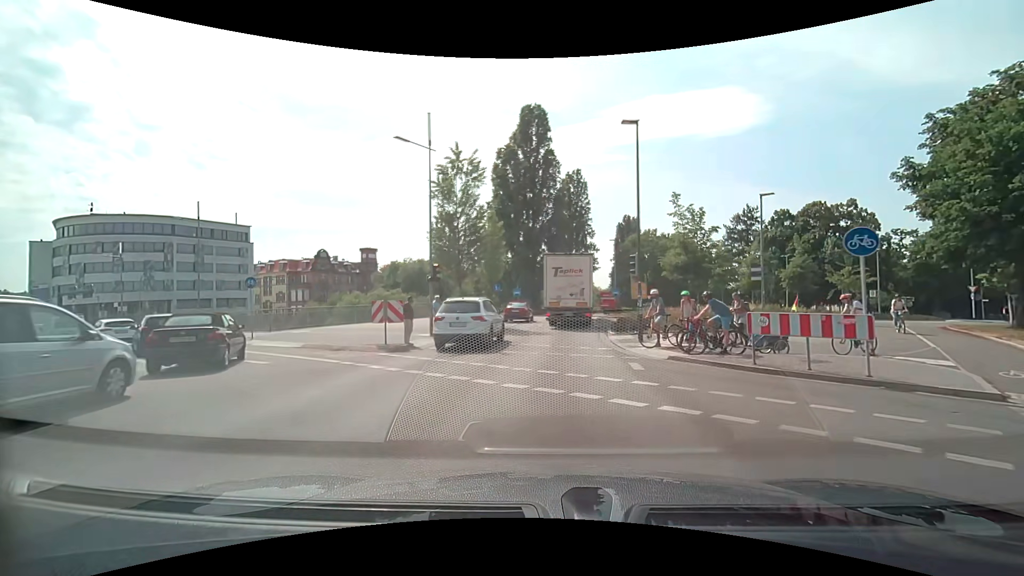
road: primary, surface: asphalt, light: Day
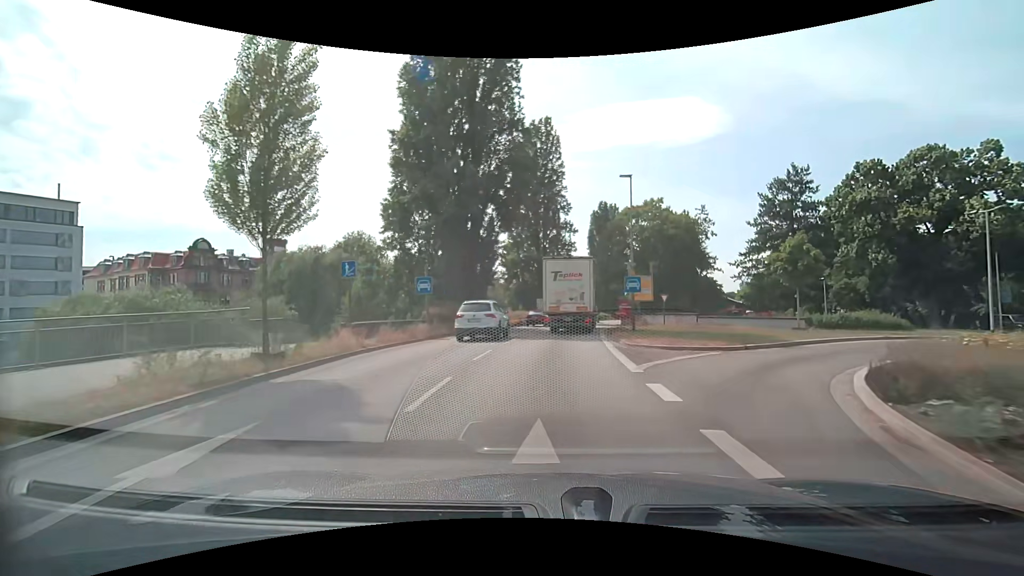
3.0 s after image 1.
(+1.3, +28.7) m; +5°
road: residential
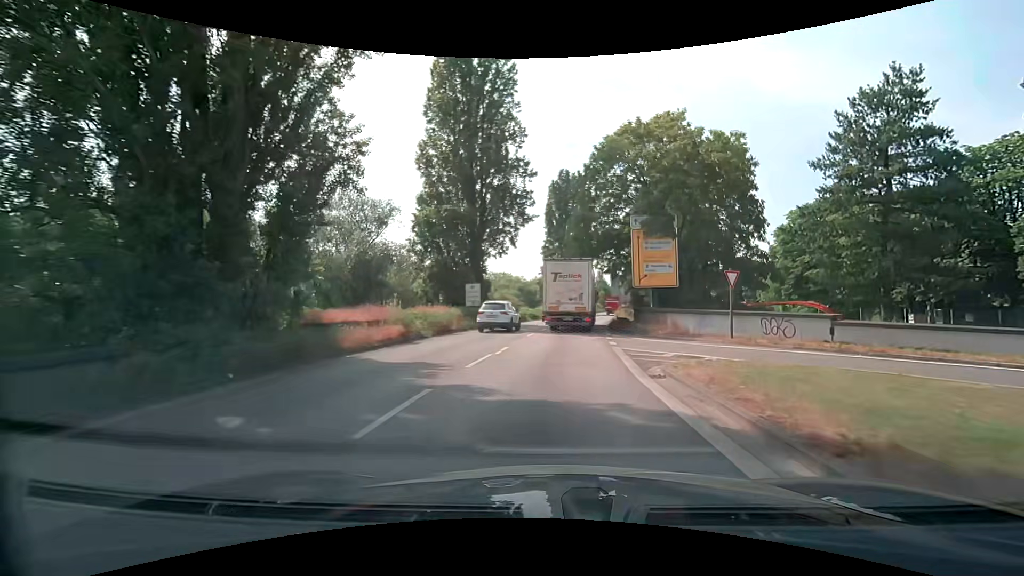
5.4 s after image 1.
(+0.7, +25.1) m; +4°
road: trunk
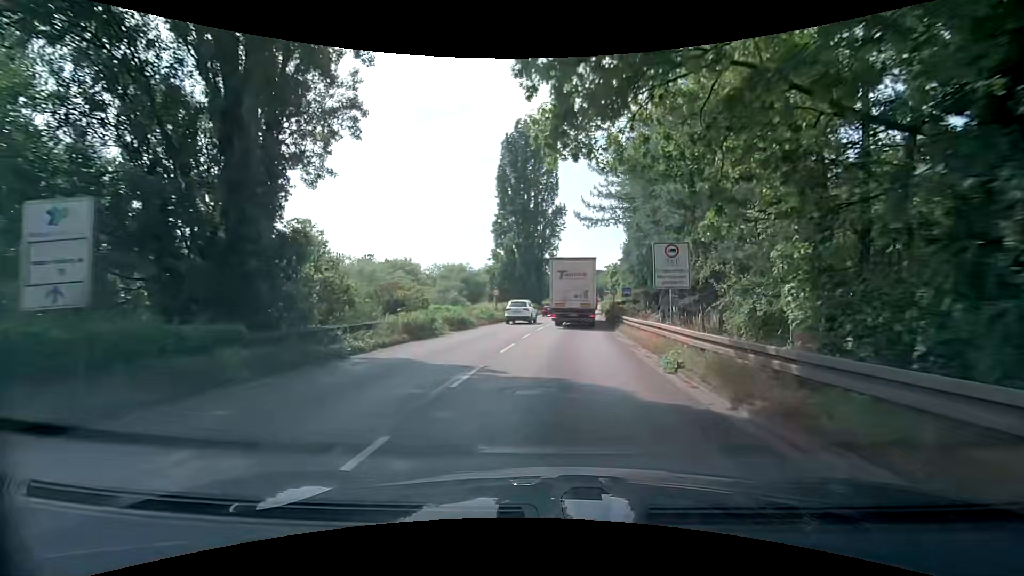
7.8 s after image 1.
(+1.3, +26.8) m; +5°
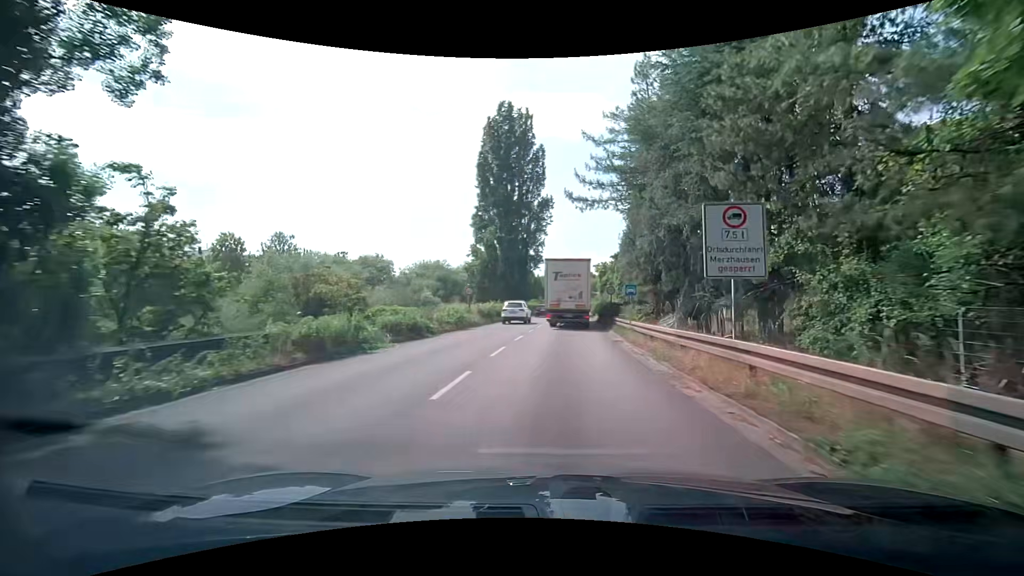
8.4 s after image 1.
(0.0, +7.1) m; 0°
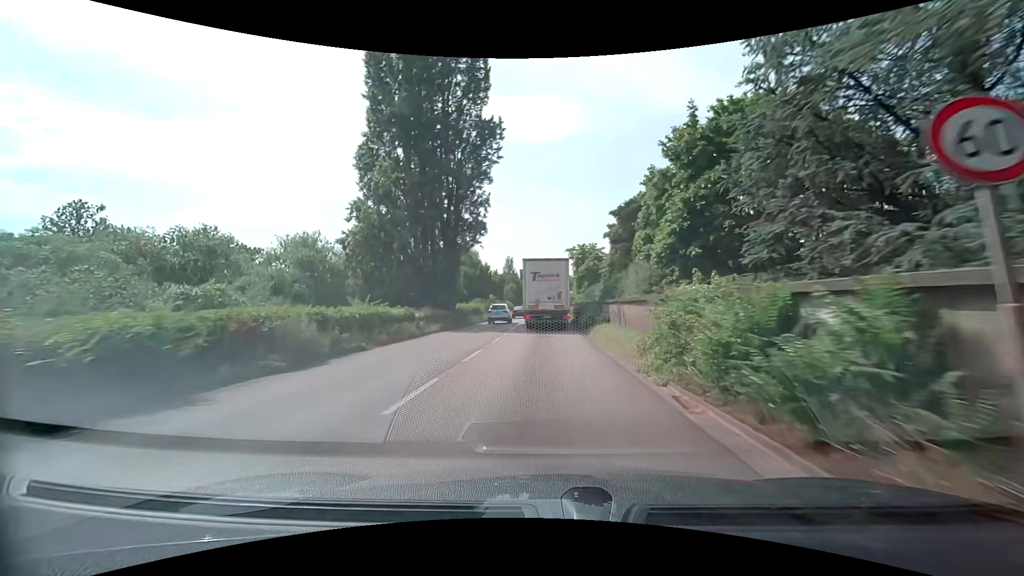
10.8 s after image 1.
(+2.0, +30.8) m; +6°
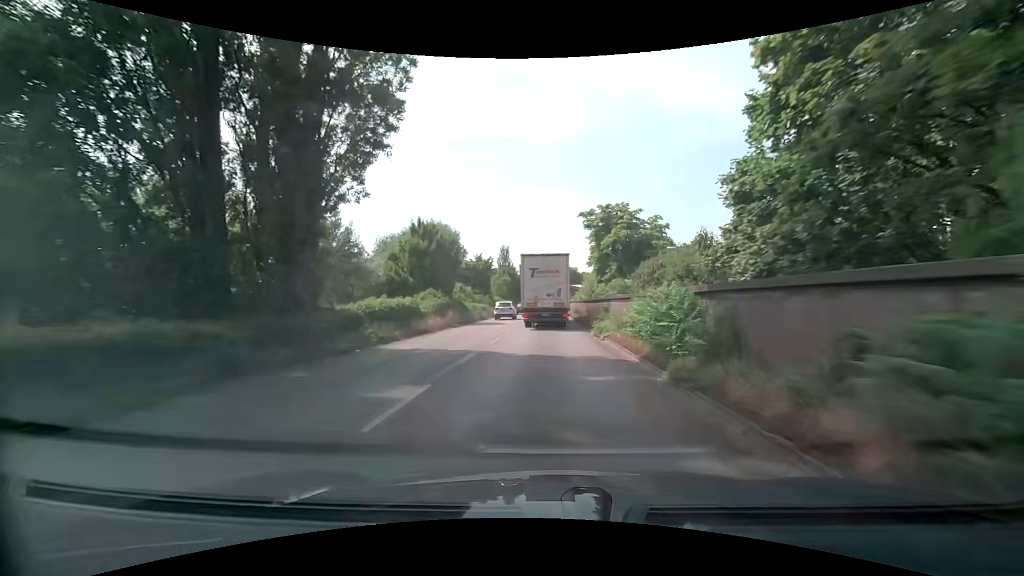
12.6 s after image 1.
(+0.1, +25.2) m; 0°
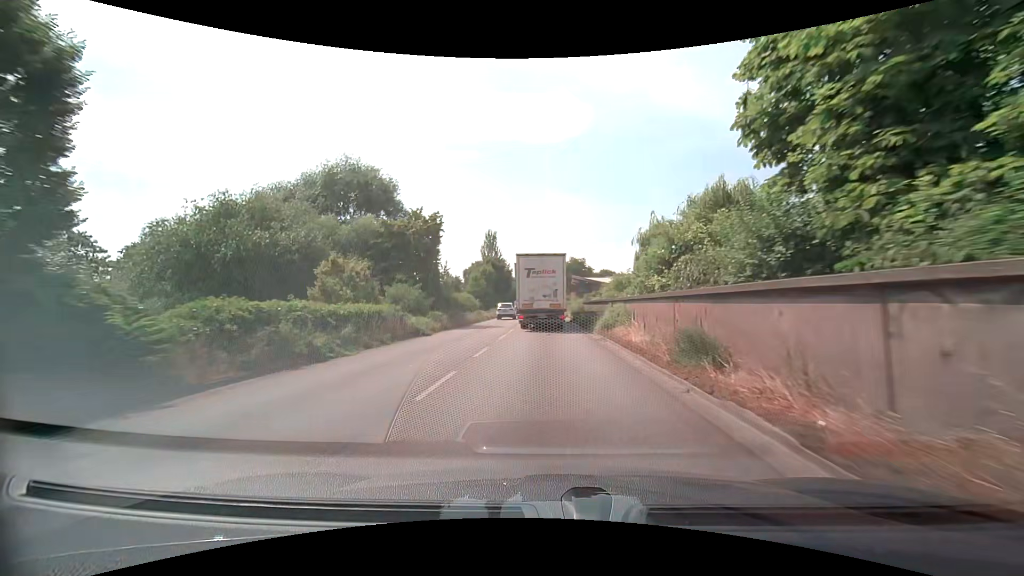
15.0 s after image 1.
(0.0, +34.3) m; 0°
(0, +10) (0, +20) (0, +30) (0, +40) (0, +50) (0, +60) (0, +70) (0, +80) (-1, +90) (-1, +100) m
